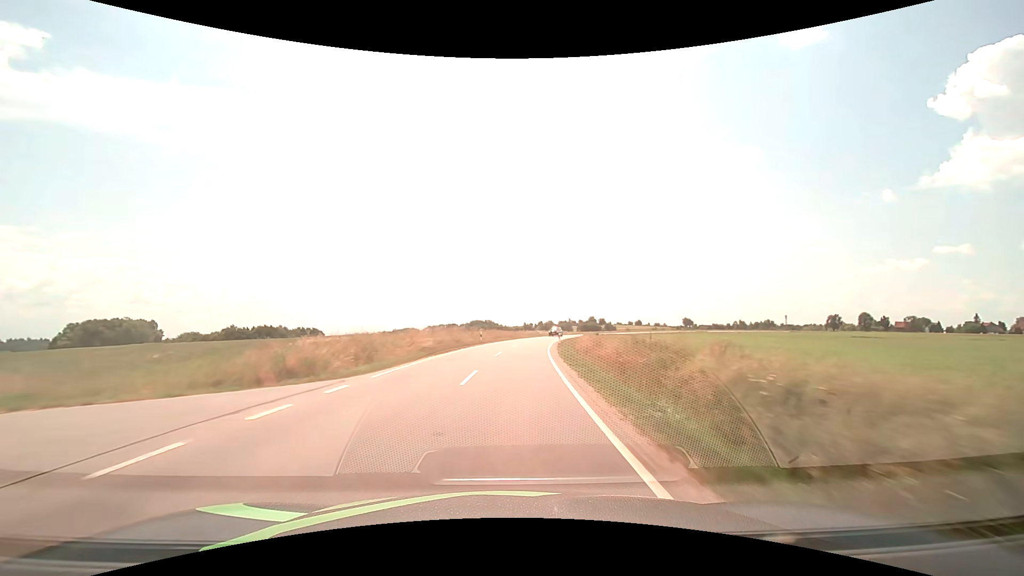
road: tertiary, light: Day
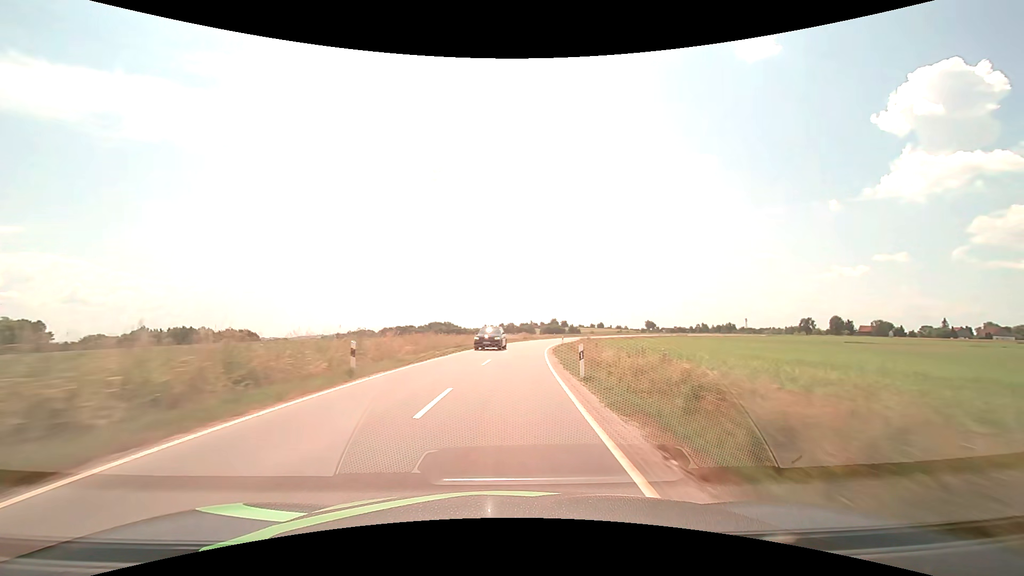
(+1.2, +28.4) m; +5°
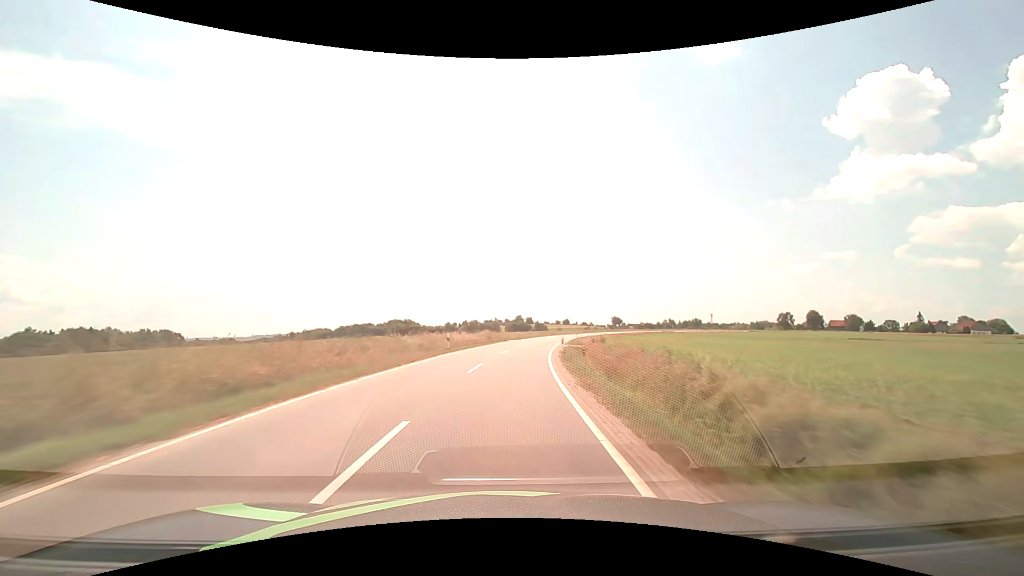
(+1.0, +28.5) m; +4°
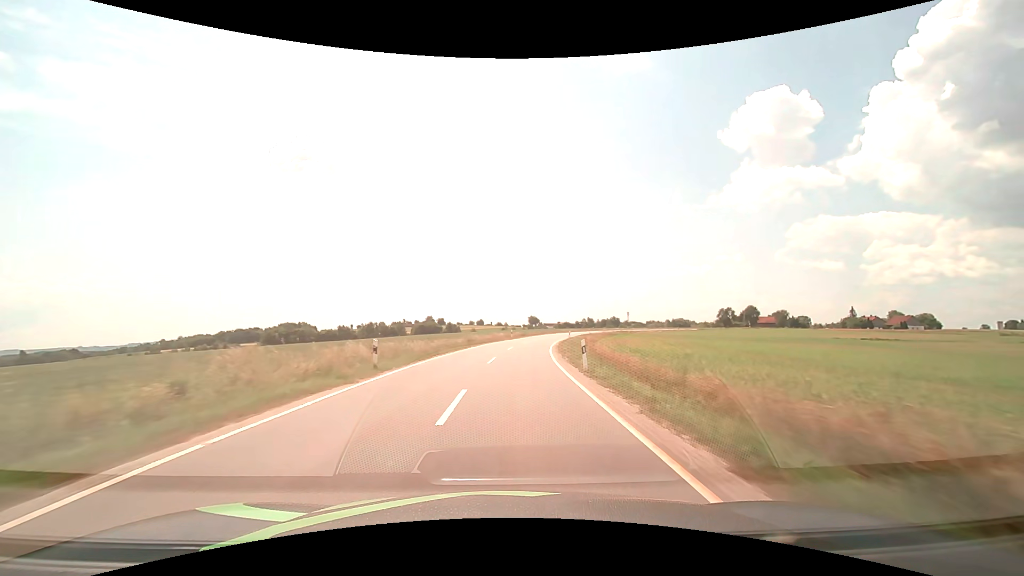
(+4.8, +56.7) m; +10°
